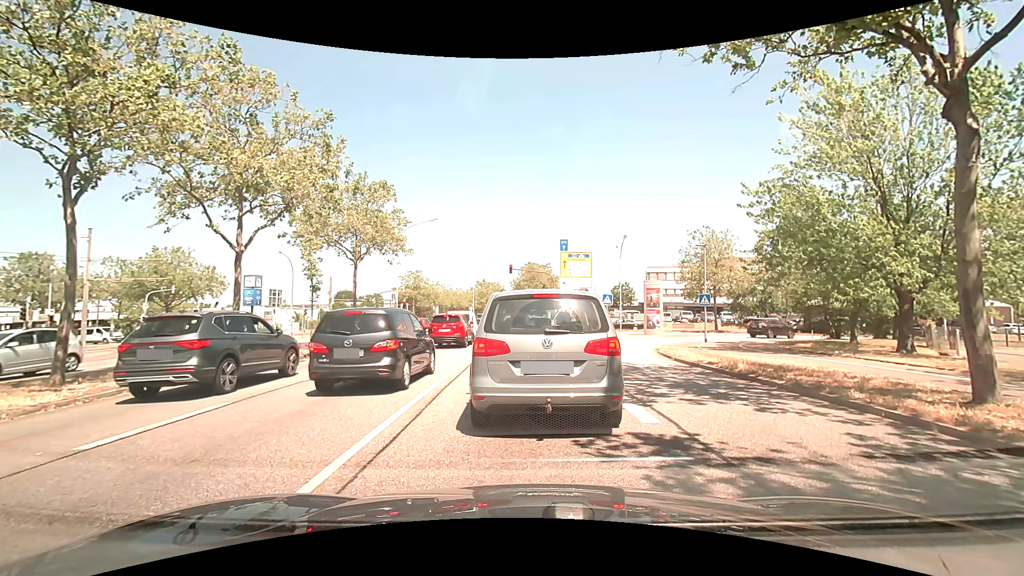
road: primary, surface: asphalt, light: Day
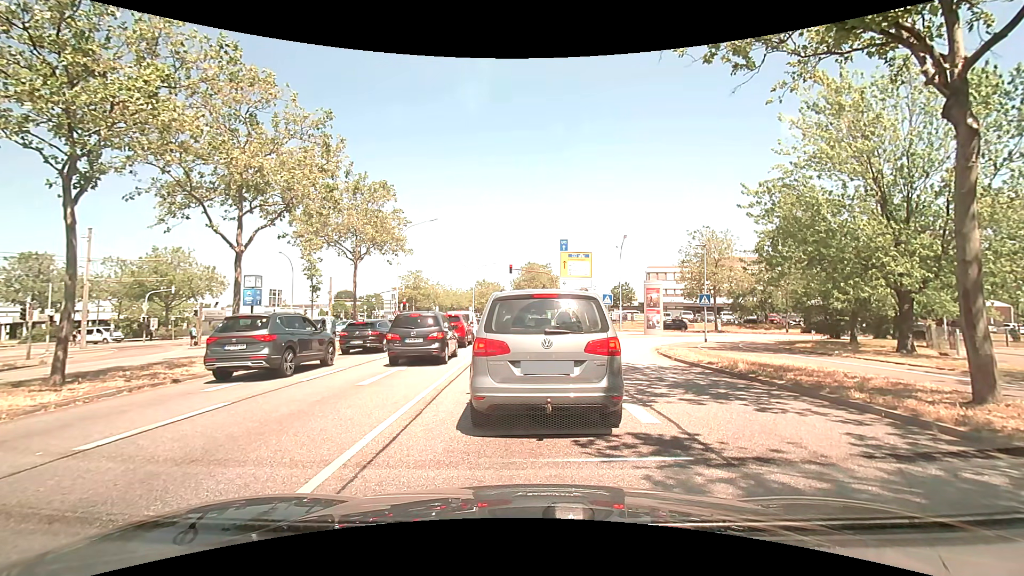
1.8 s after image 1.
(0.0, 0.0) m; 0°
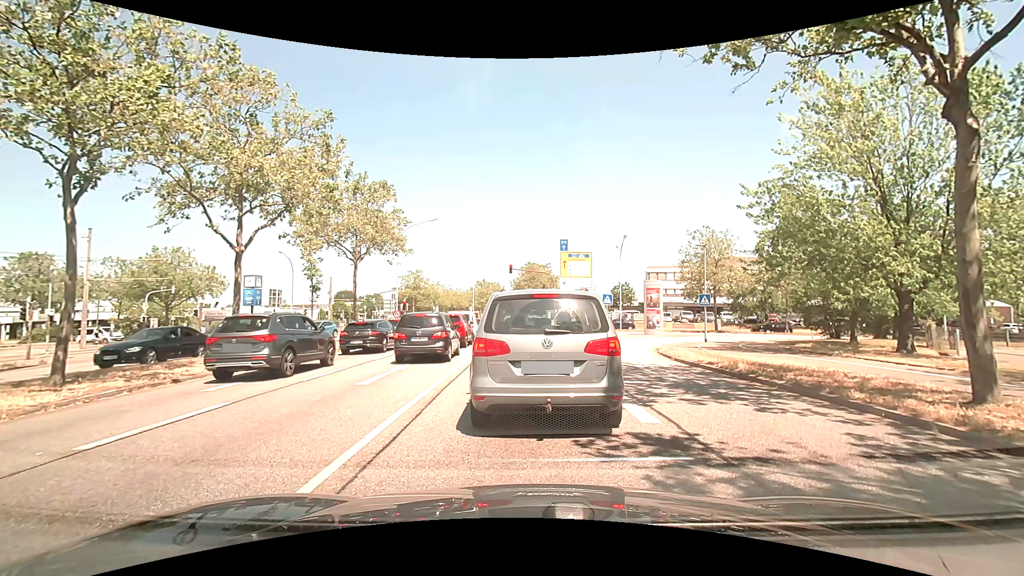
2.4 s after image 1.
(0.0, 0.0) m; 0°
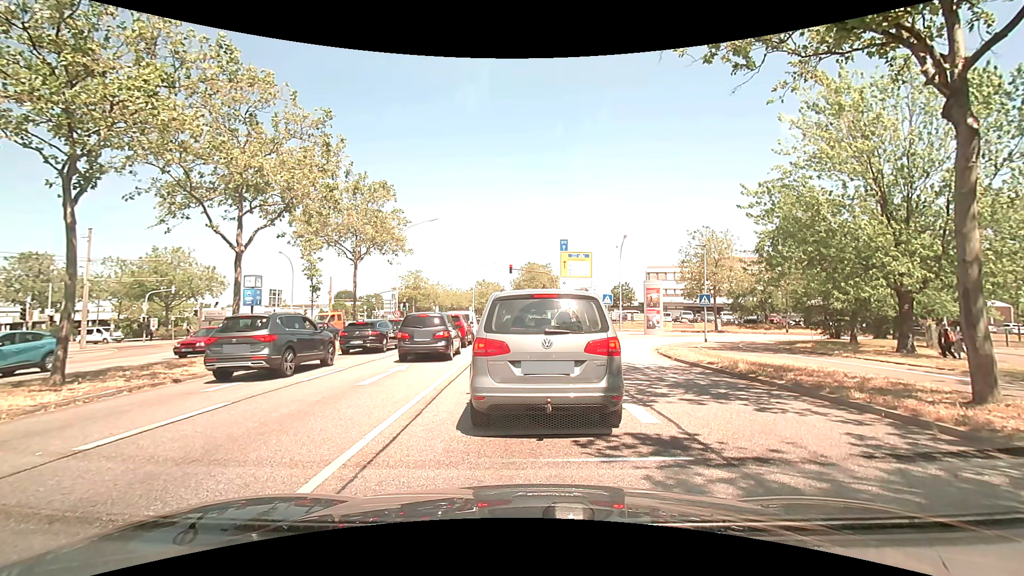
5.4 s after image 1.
(0.0, 0.0) m; 0°
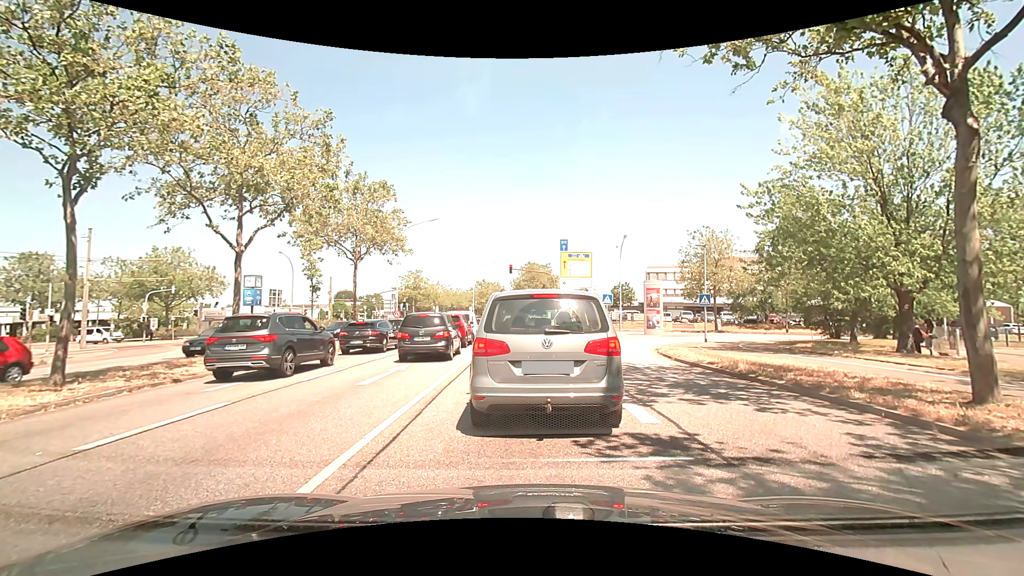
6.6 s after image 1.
(0.0, 0.0) m; 0°
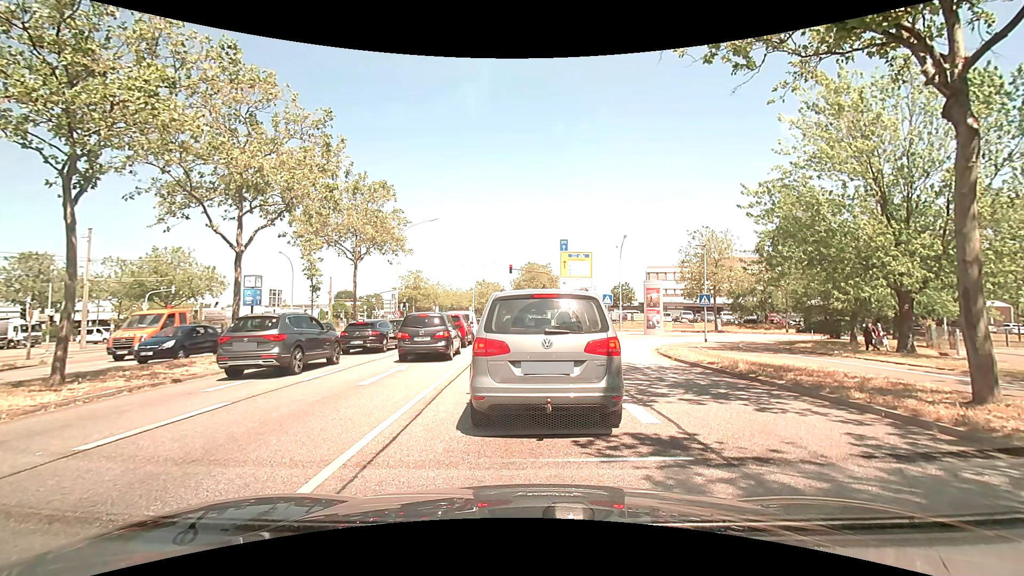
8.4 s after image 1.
(0.0, 0.0) m; 0°
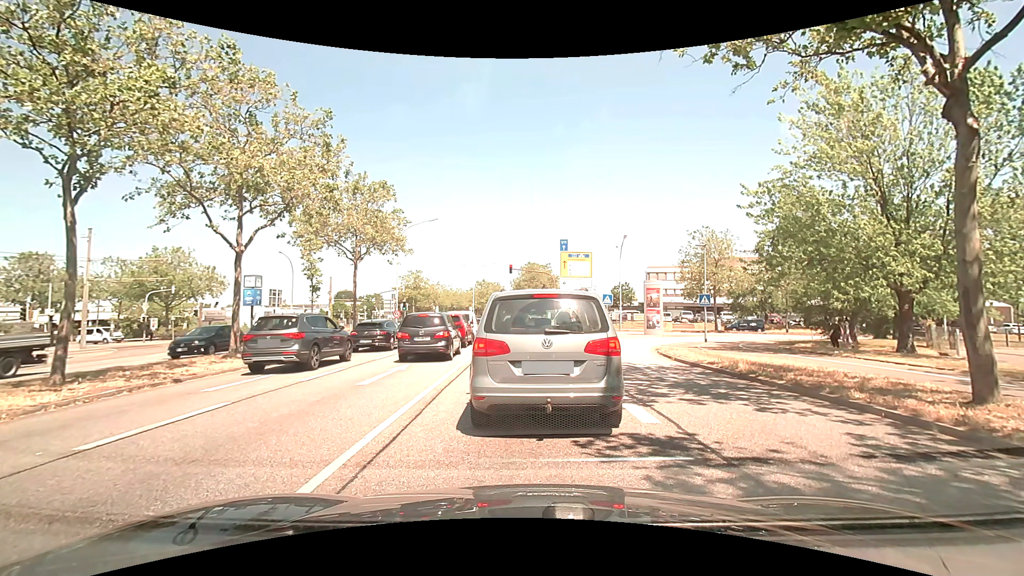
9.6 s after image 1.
(0.0, 0.0) m; 0°
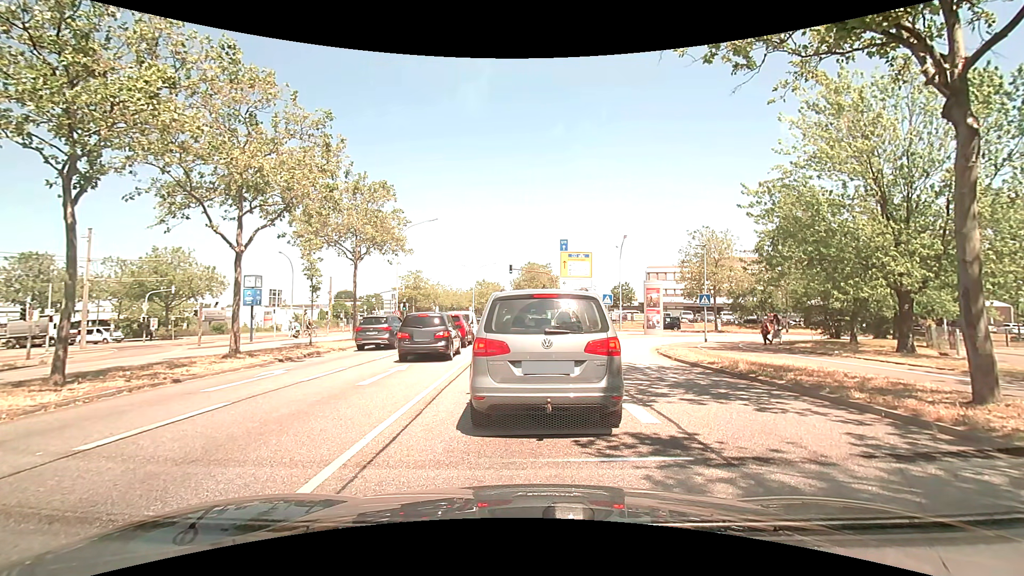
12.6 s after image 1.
(0.0, 0.0) m; 0°
(+1, +10) (+1, +20) (+1, +30) (+2, +40) (+2, +50) (+3, +60) (+3, +70) (+4, +80) (+4, +90) (+4, +100) m
